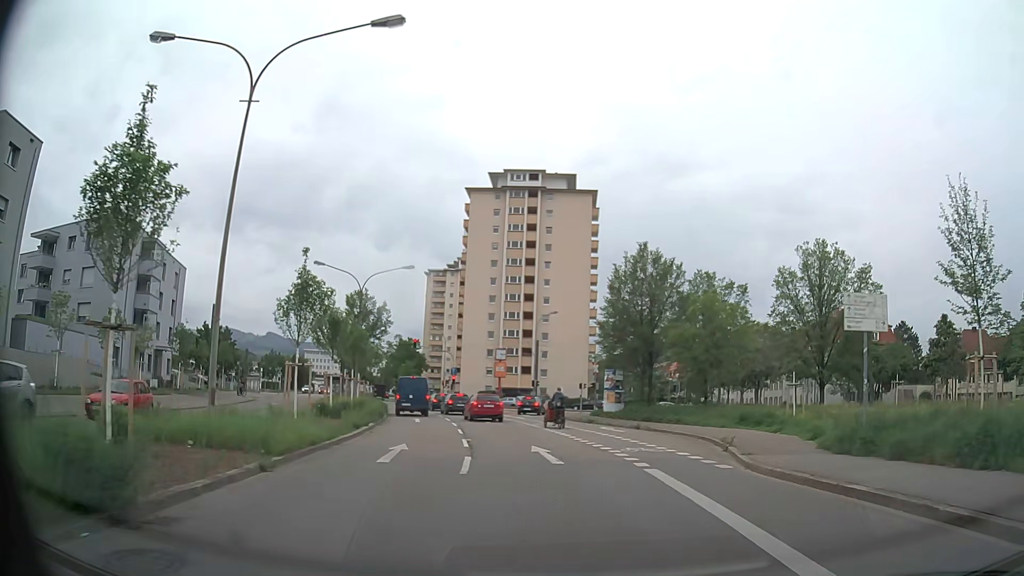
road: secondary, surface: asphalt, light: Day
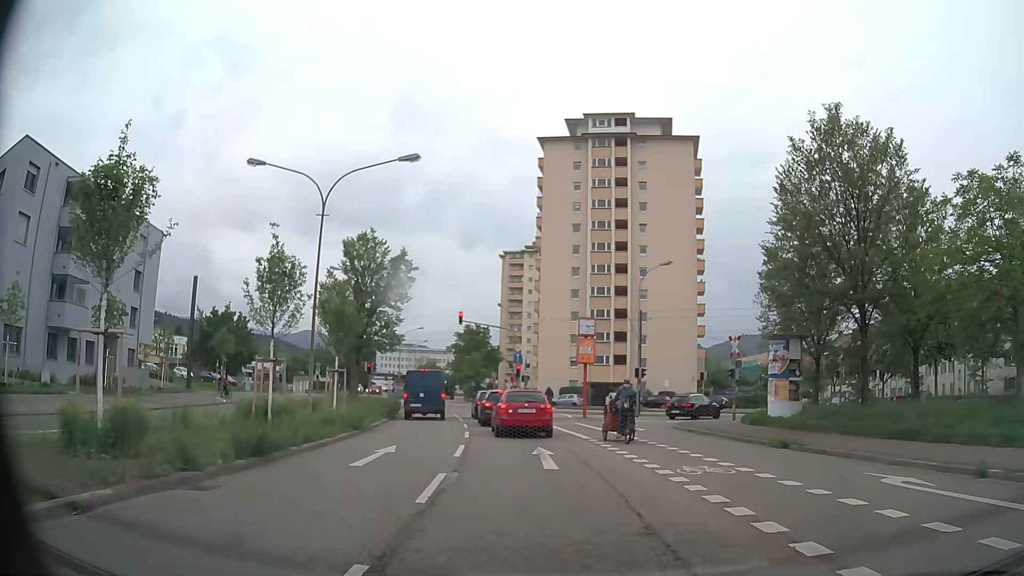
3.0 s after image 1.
(-1.3, +21.1) m; -8°
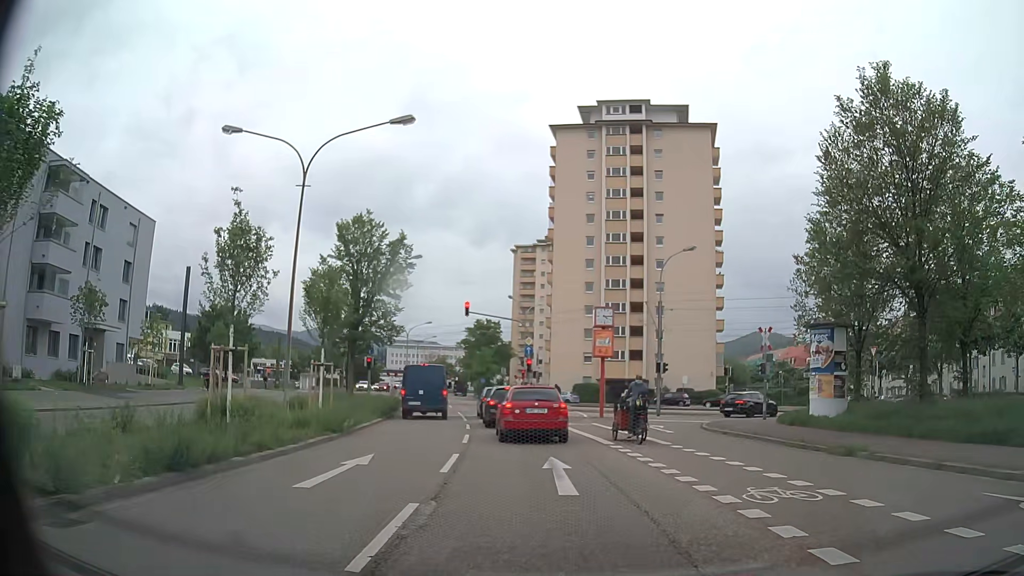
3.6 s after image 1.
(0.0, +3.3) m; -2°
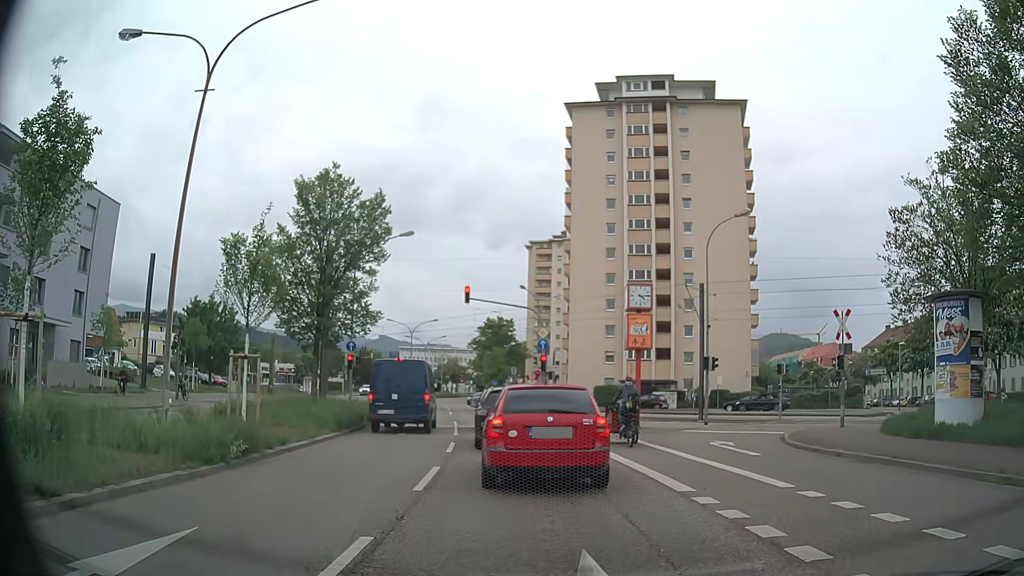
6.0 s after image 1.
(0.0, +7.3) m; -2°
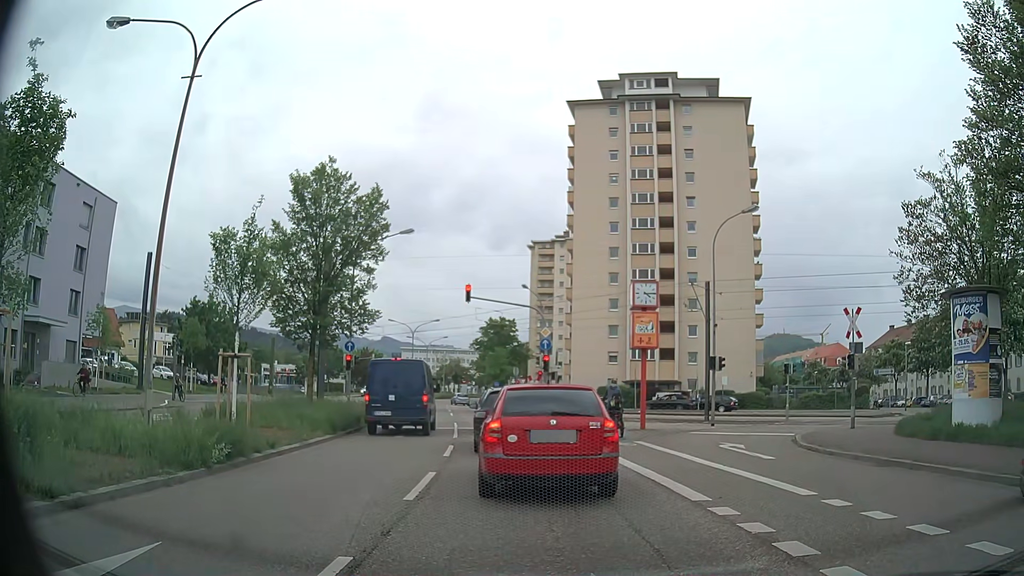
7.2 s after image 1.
(0.0, +0.7) m; 0°
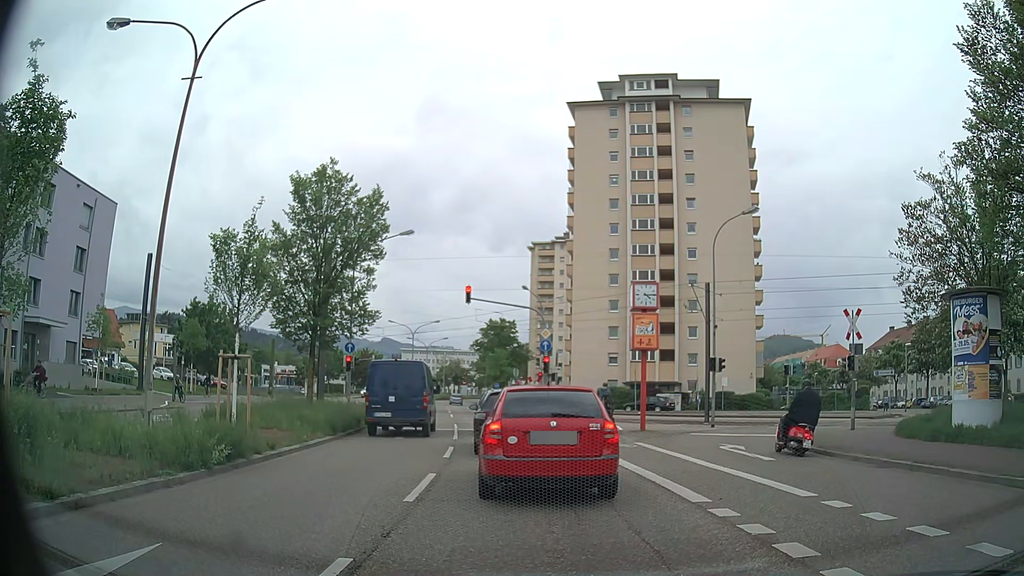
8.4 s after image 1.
(0.0, 0.0) m; 0°
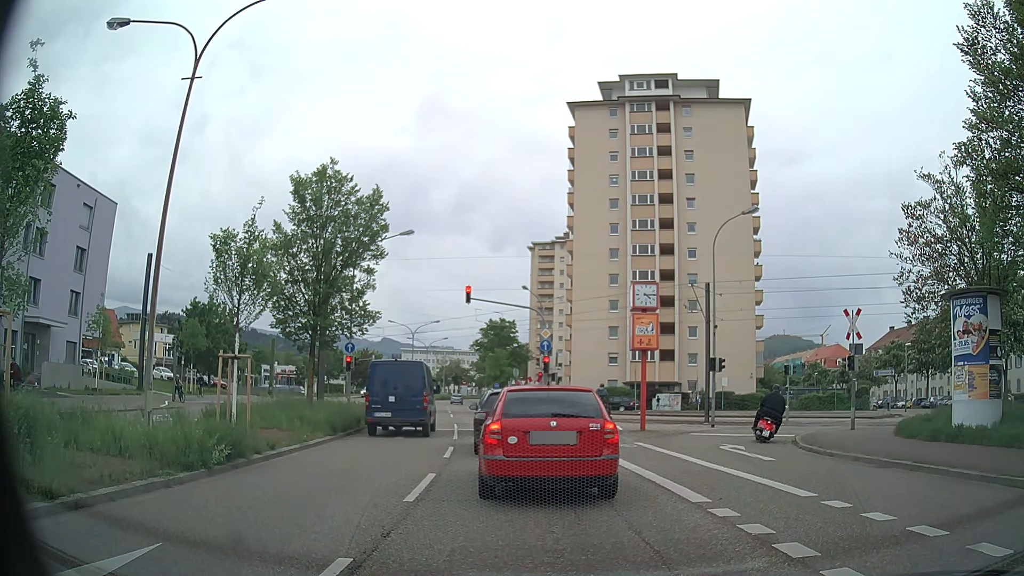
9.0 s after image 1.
(0.0, 0.0) m; 0°
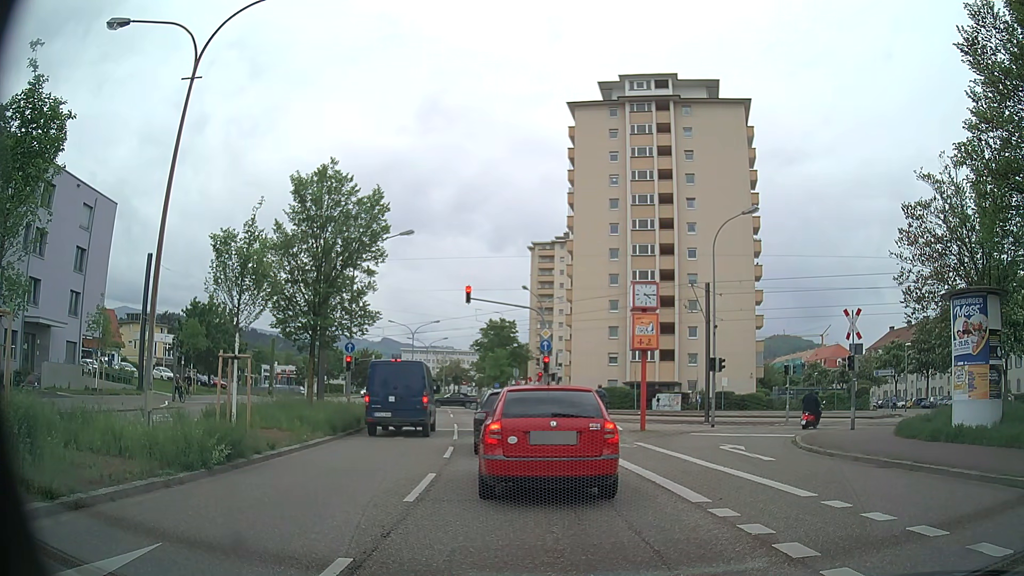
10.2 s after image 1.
(0.0, 0.0) m; 0°
(0, +10) (-1, +20) (-2, +30) (-3, +40) (-5, +50) (-6, +60) (-8, +69) (-9, +79) (-11, +89) (-12, +99) m
